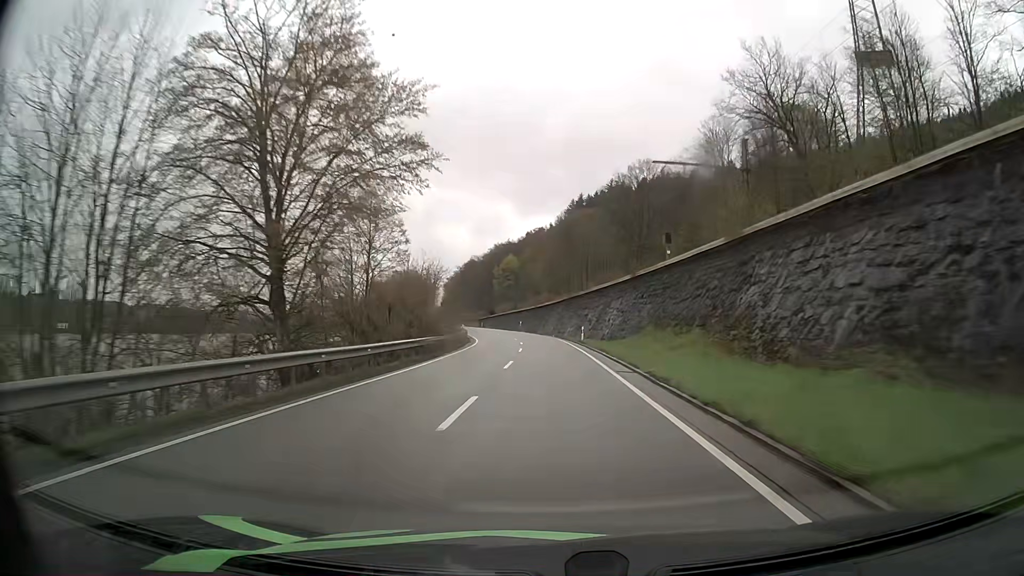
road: primary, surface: asphalt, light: Day
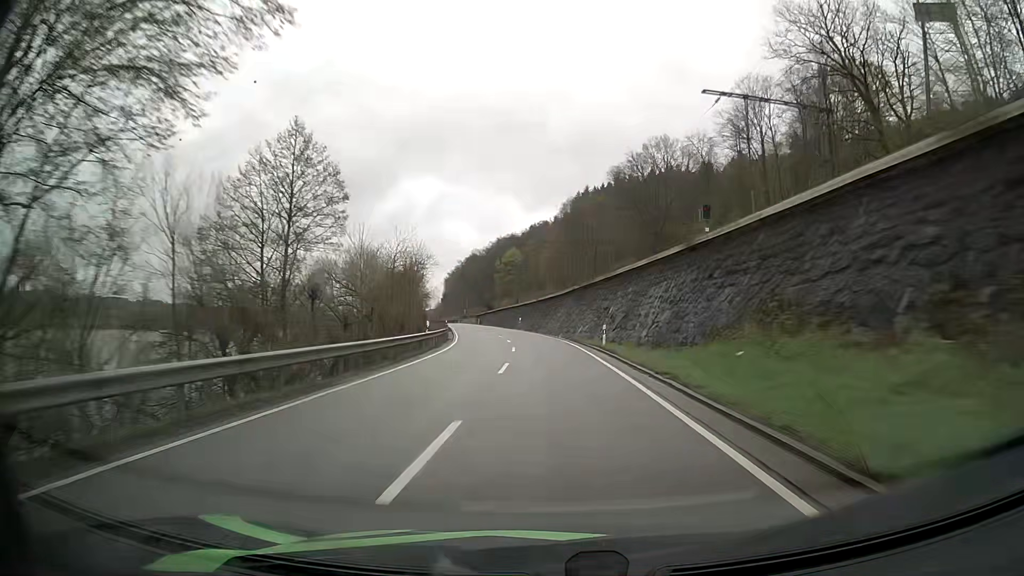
(0.0, +15.4) m; 0°
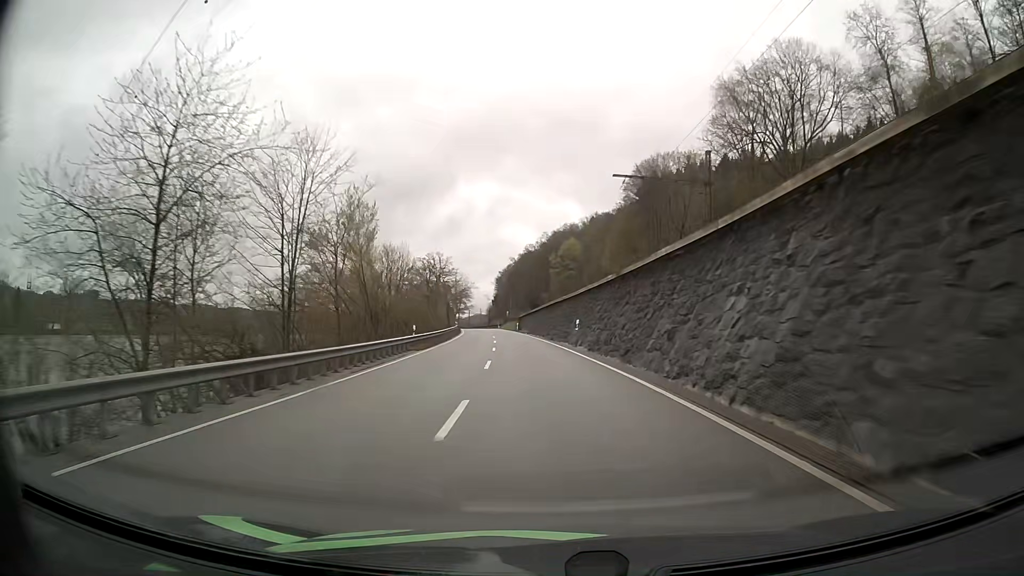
(-1.5, +44.7) m; -5°
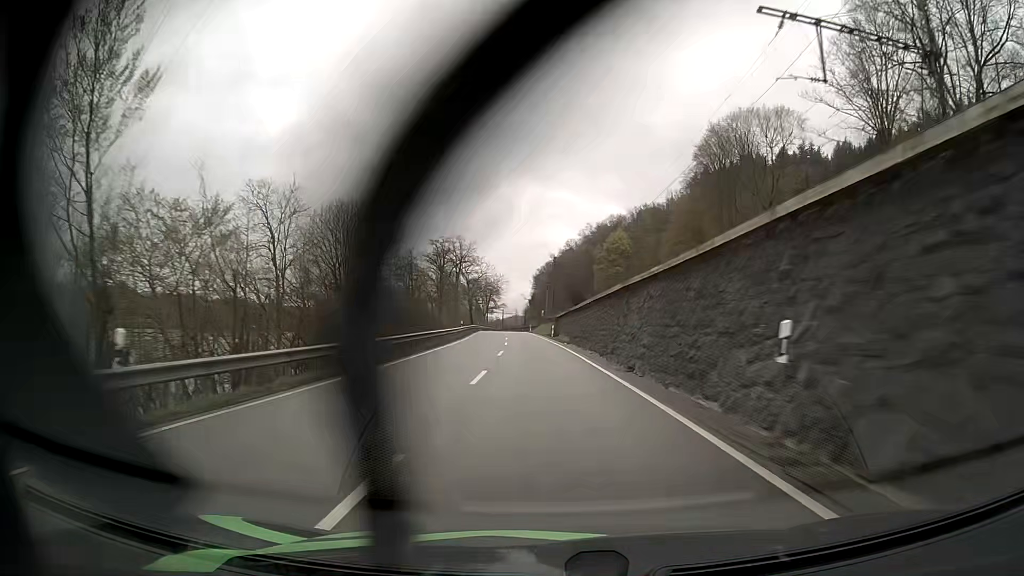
(-1.1, +28.9) m; -4°
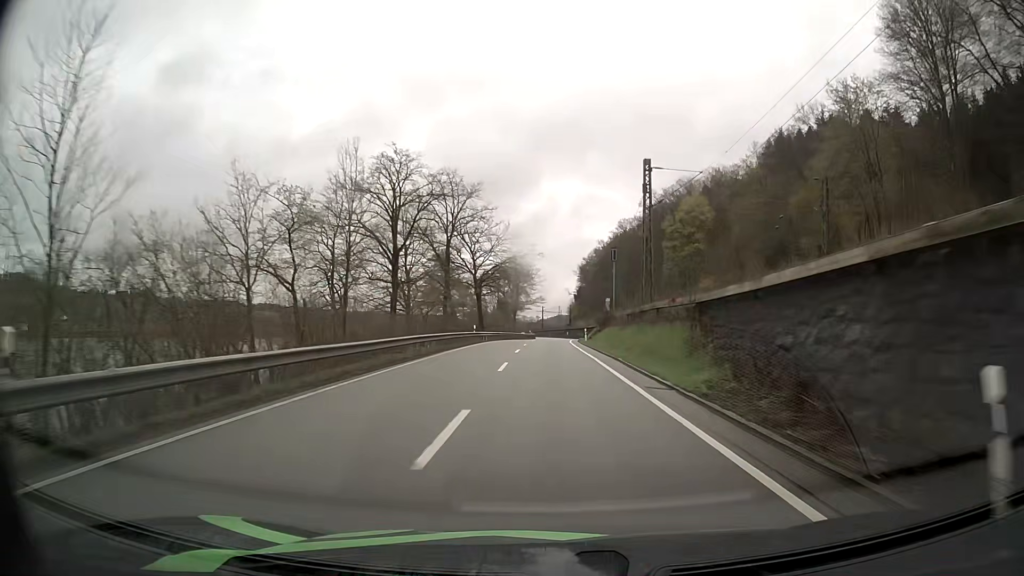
(-2.2, +56.3) m; -4°
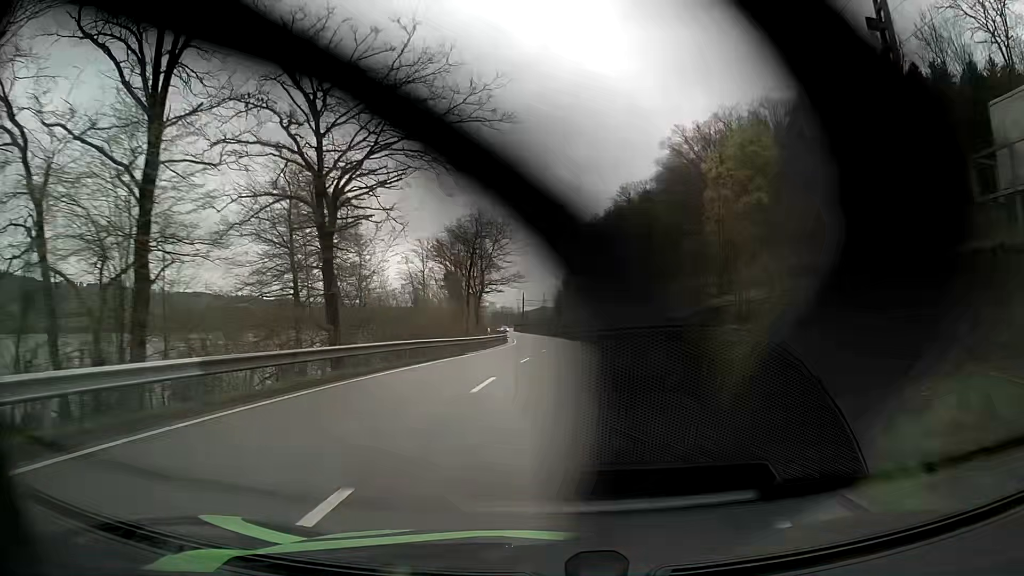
(+0.4, +52.8) m; +1°
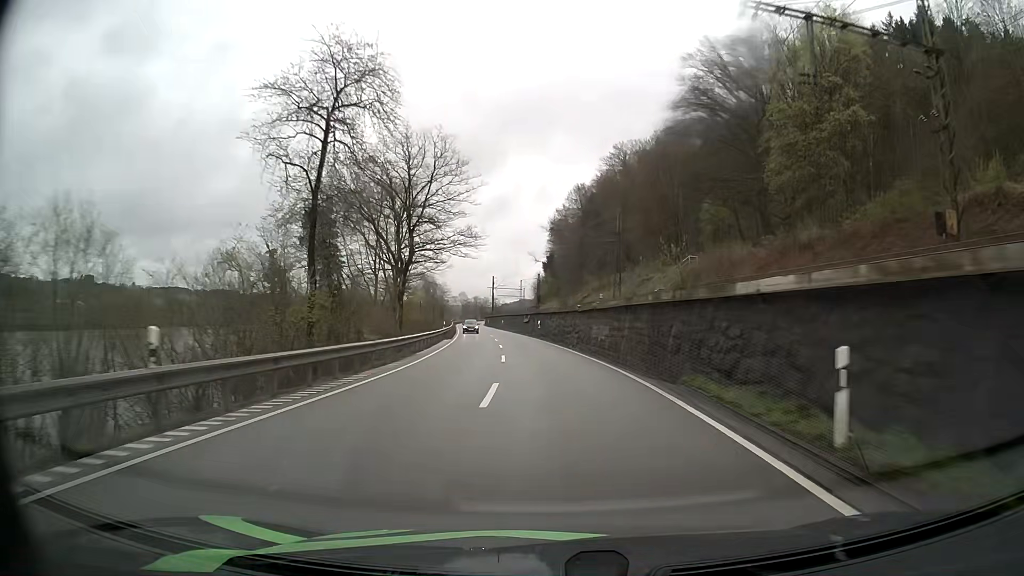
(+1.0, +38.4) m; +2°
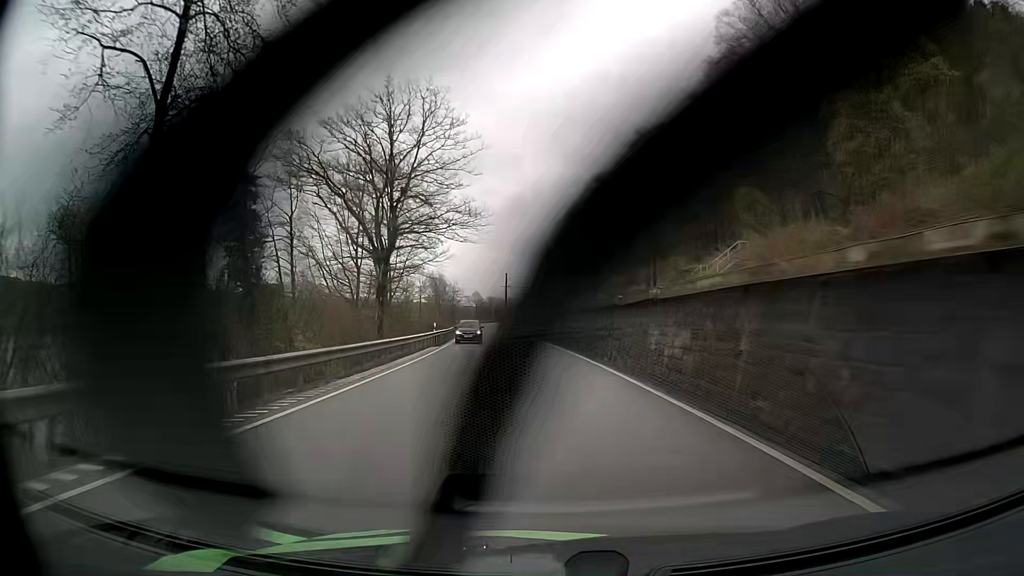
(-0.1, +12.7) m; -2°
(0, +10) (0, +20) (-1, +30) (-1, +40) (-2, +50) (-3, +60) (-4, +70) (-5, +80) (-6, +90) (-7, +100) m
